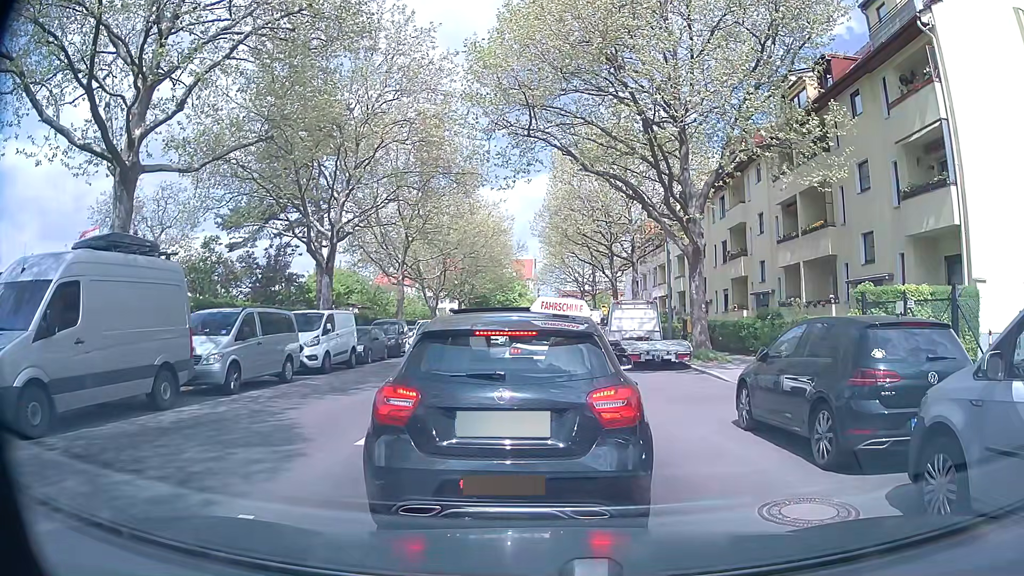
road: tertiary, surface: asphalt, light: Day
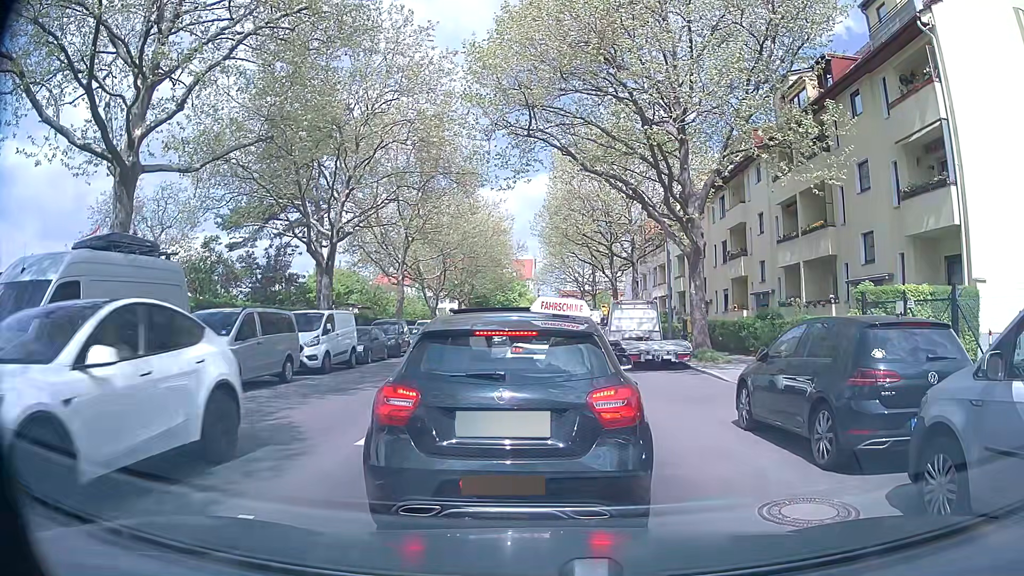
(0.0, 0.0) m; 0°
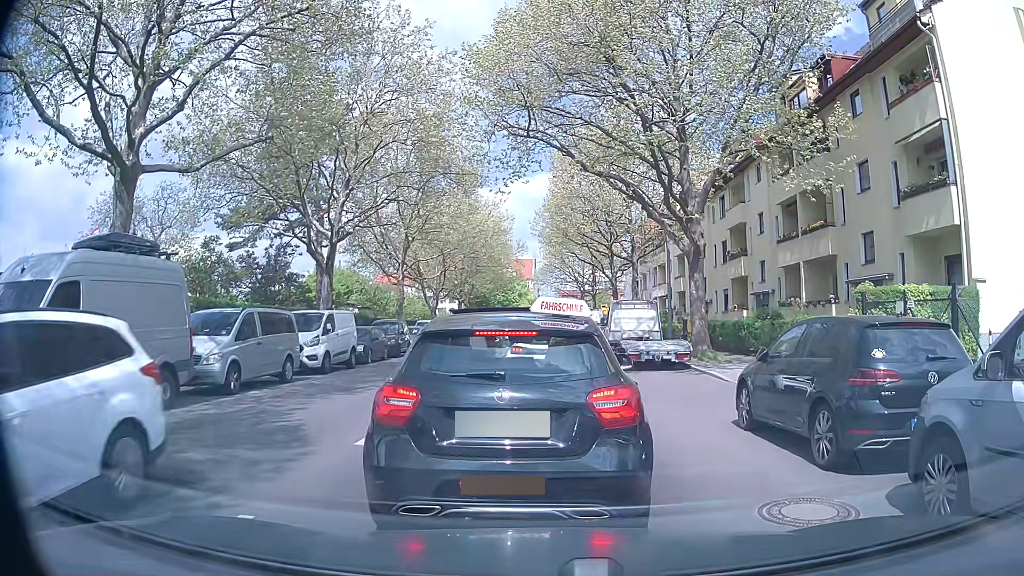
(0.0, 0.0) m; 0°
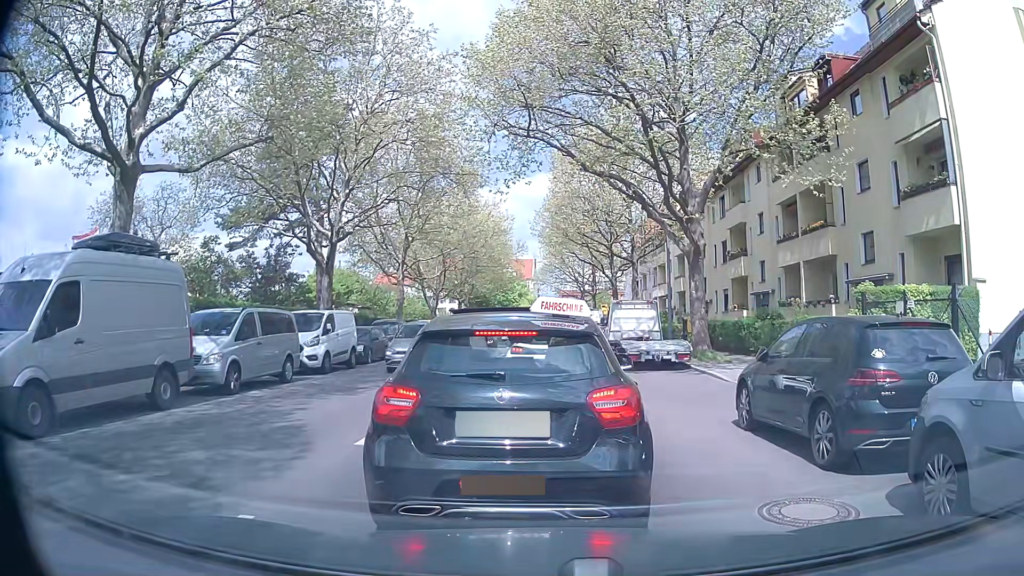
(0.0, 0.0) m; 0°
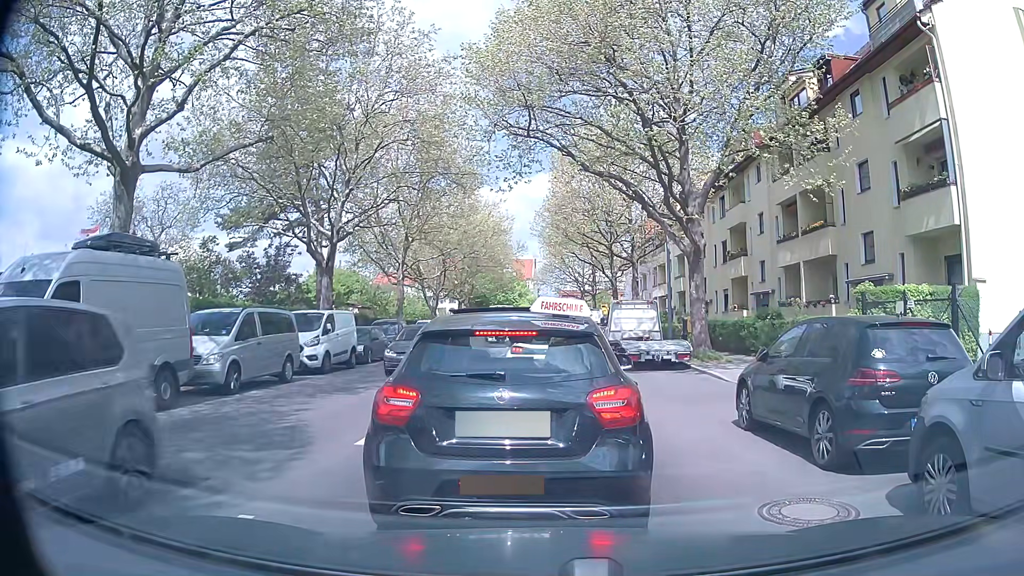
(0.0, 0.0) m; 0°
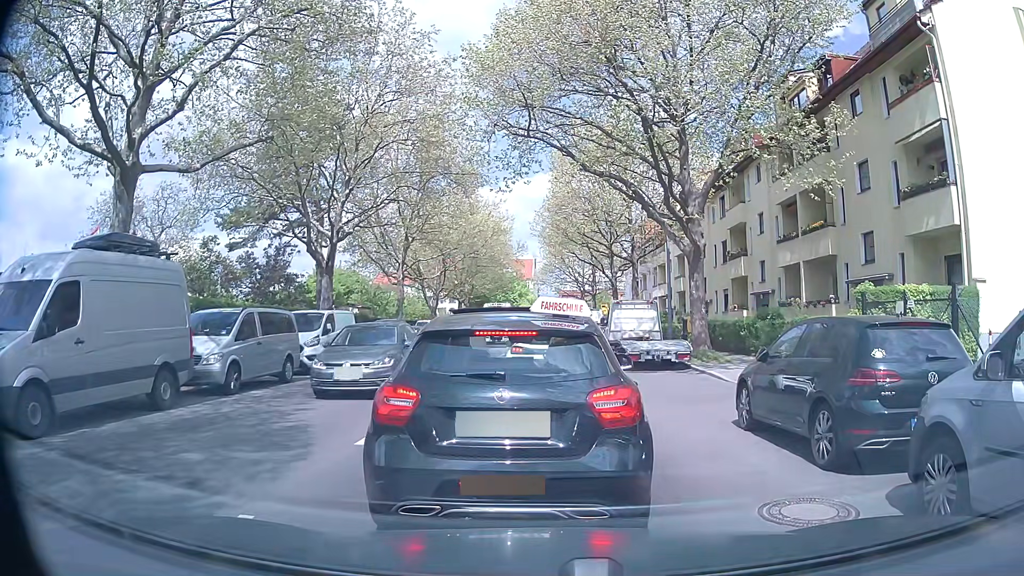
(0.0, 0.0) m; 0°
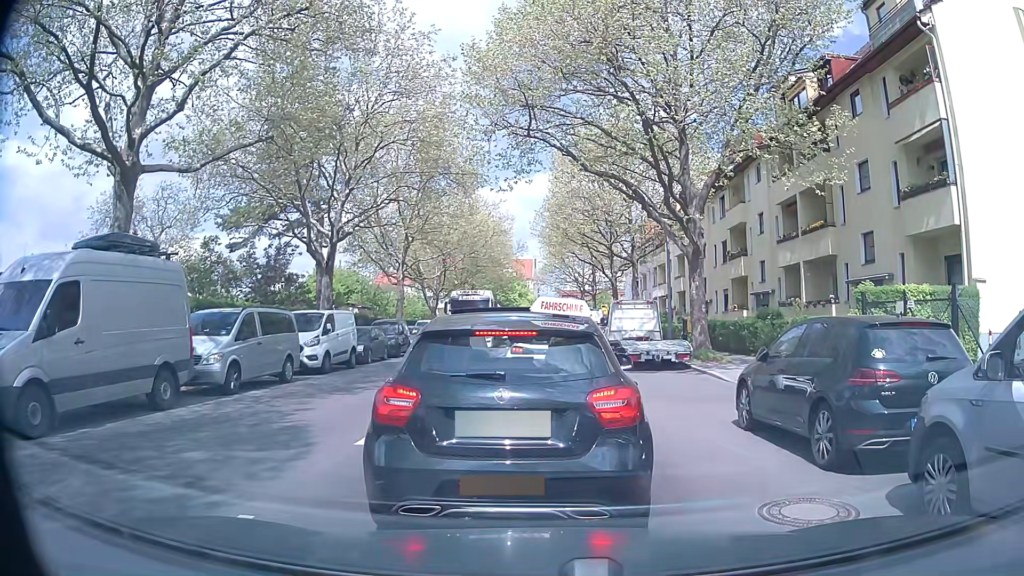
(0.0, 0.0) m; 0°
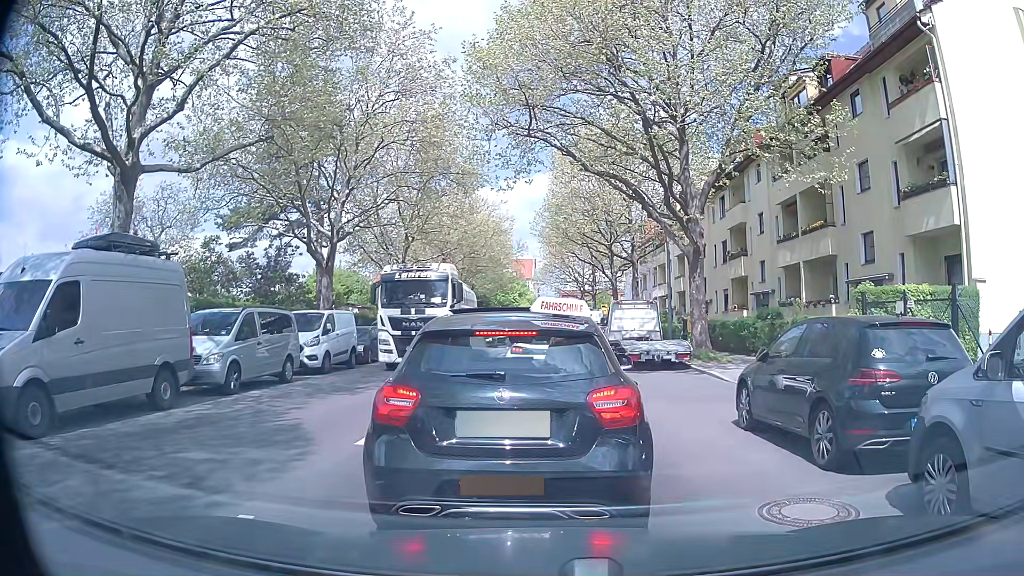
(0.0, 0.0) m; 0°
